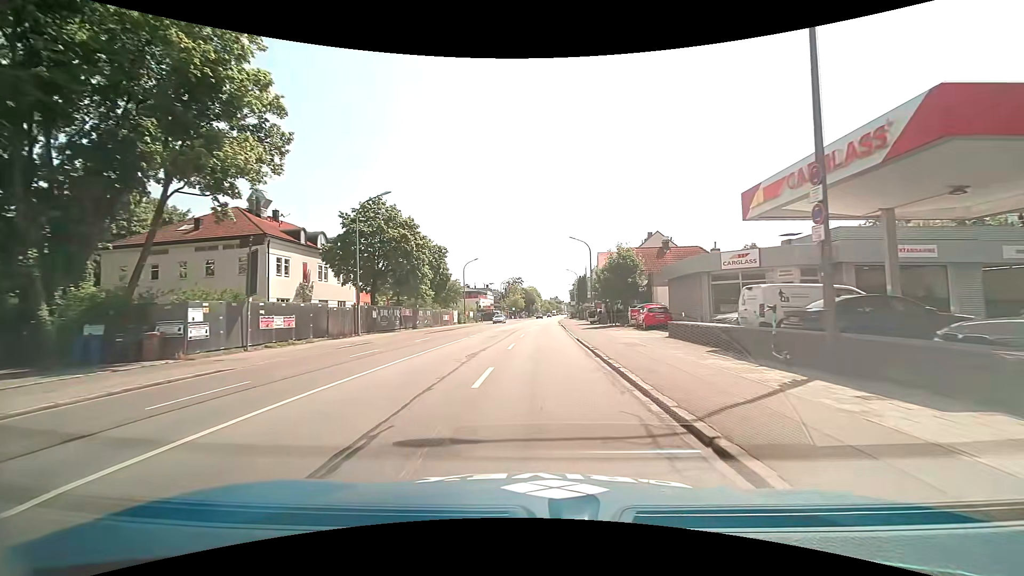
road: primary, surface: asphalt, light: Day
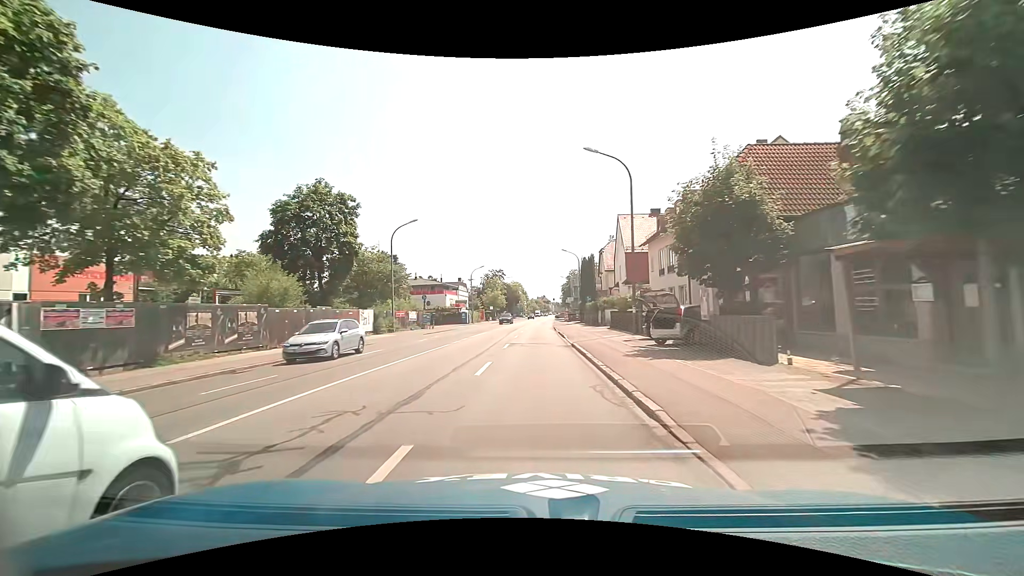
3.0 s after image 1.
(+0.8, +34.0) m; +2°
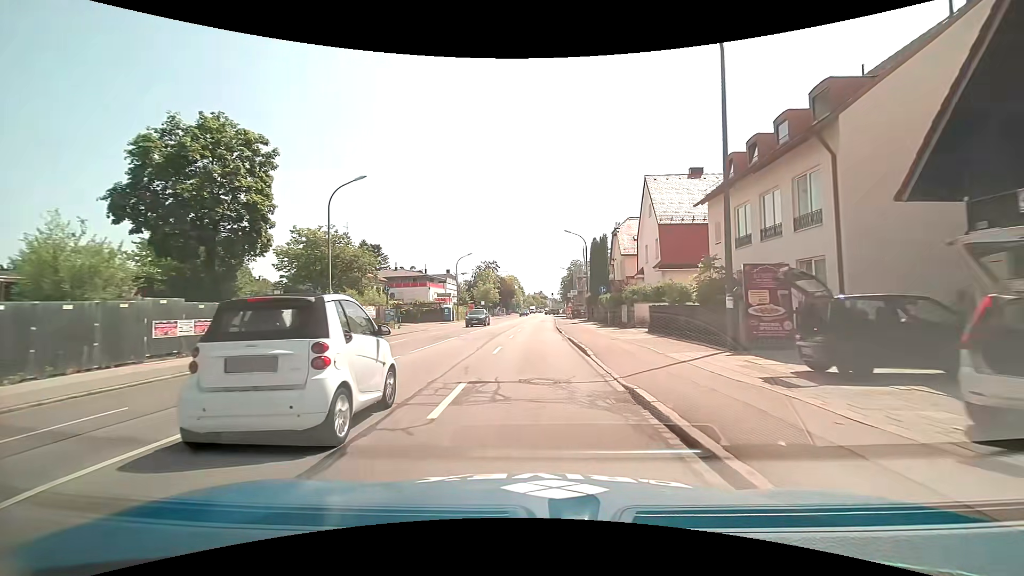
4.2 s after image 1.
(0.0, +13.8) m; 0°
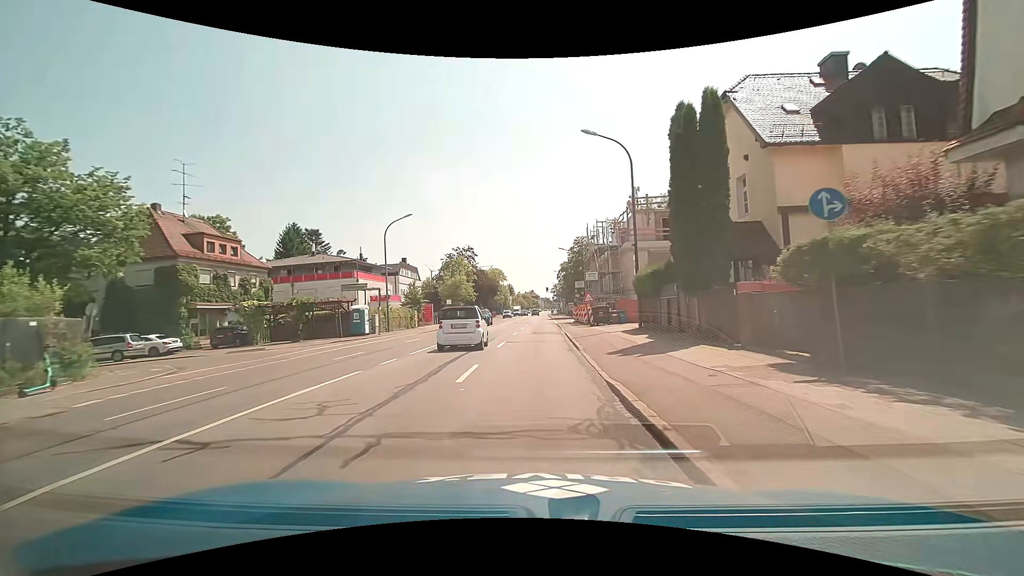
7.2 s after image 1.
(+0.6, +33.1) m; +2°
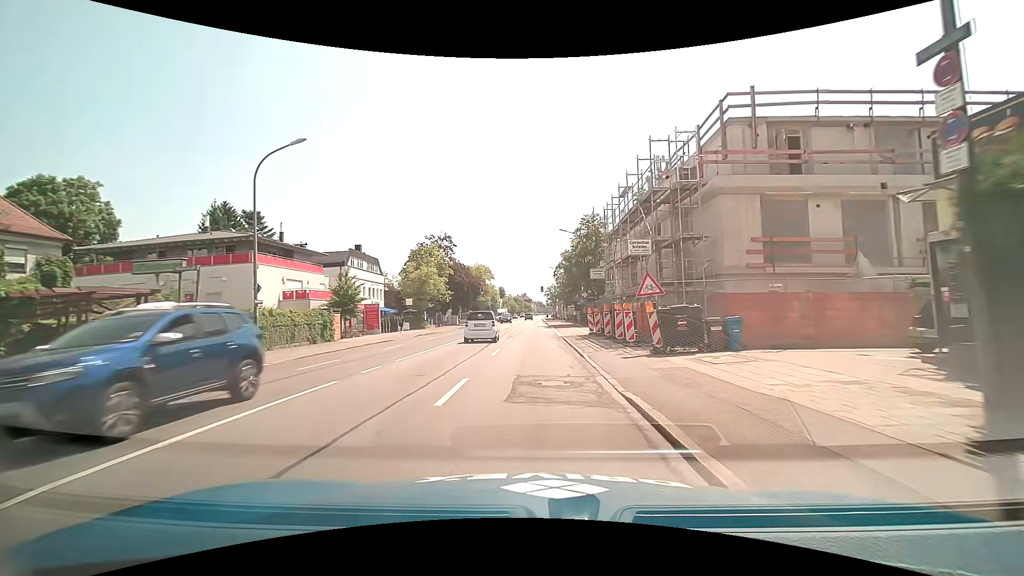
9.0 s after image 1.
(-0.2, +20.4) m; 0°
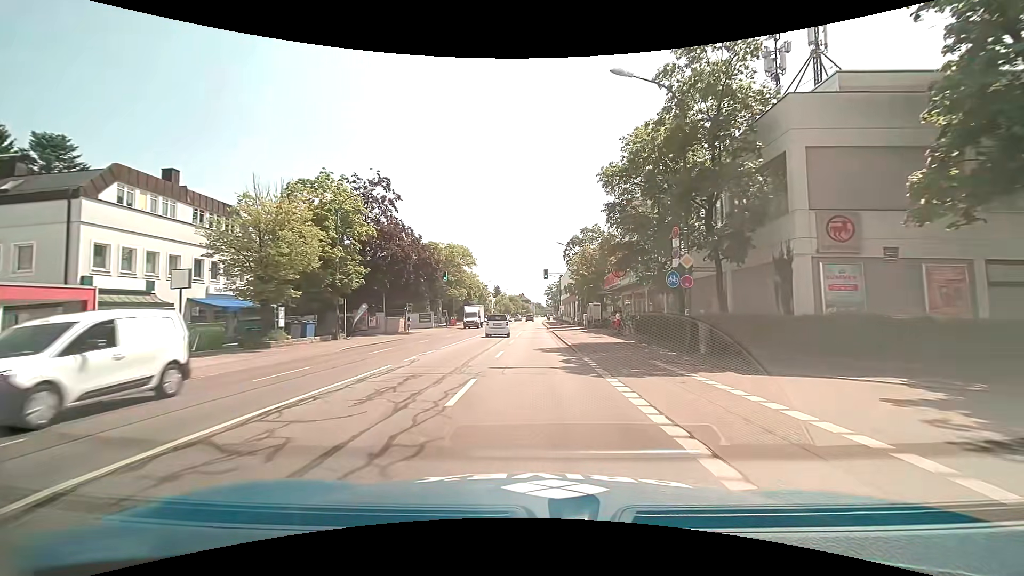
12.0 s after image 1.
(+0.4, +36.3) m; +1°
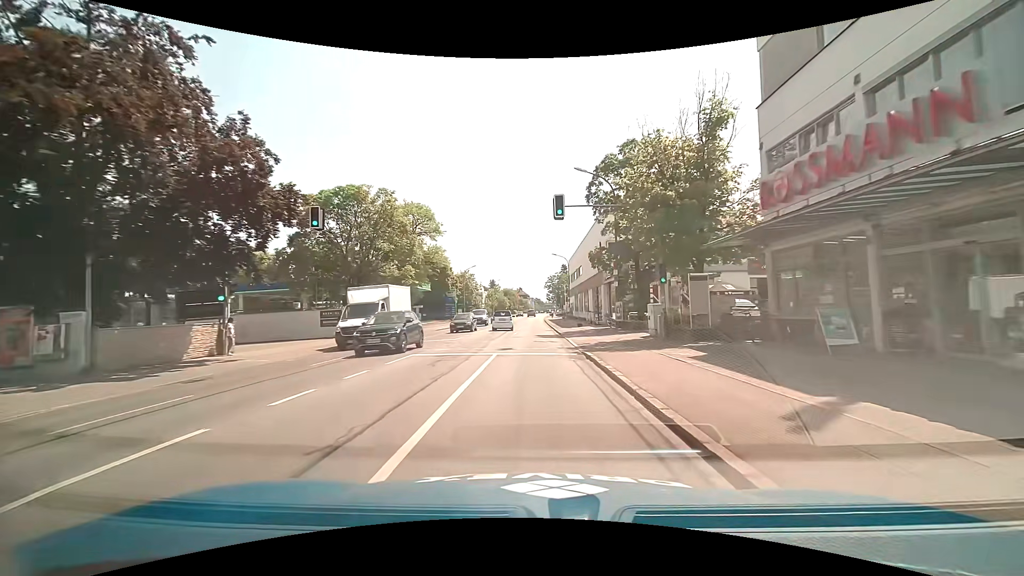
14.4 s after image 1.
(-0.1, +30.9) m; +1°
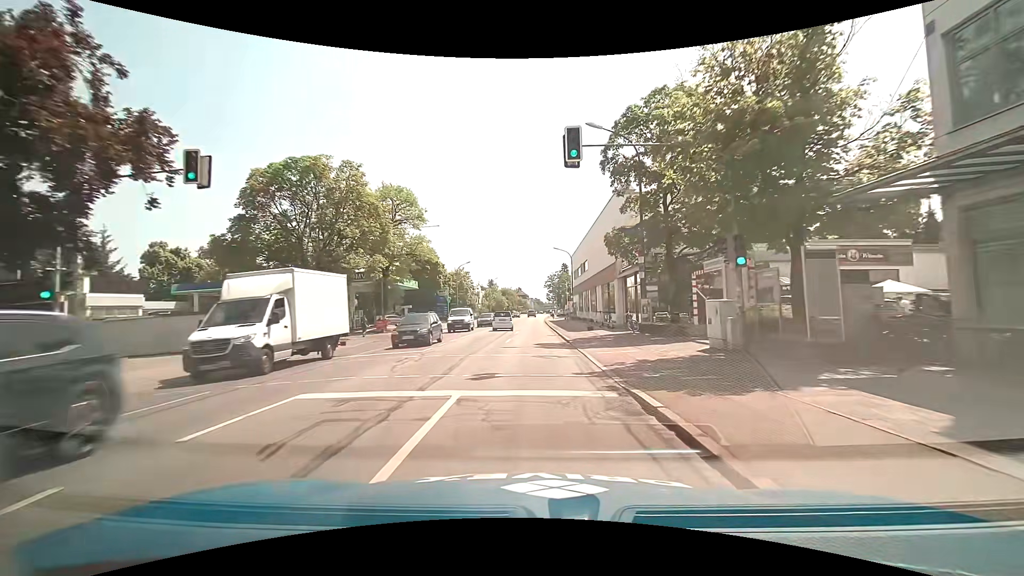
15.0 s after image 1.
(-0.1, +7.9) m; -1°
(0, +10) (0, +20) (0, +30) (0, +40) (0, +50) (0, +60) (0, +70) (0, +80) (0, +90) (0, +100) m
